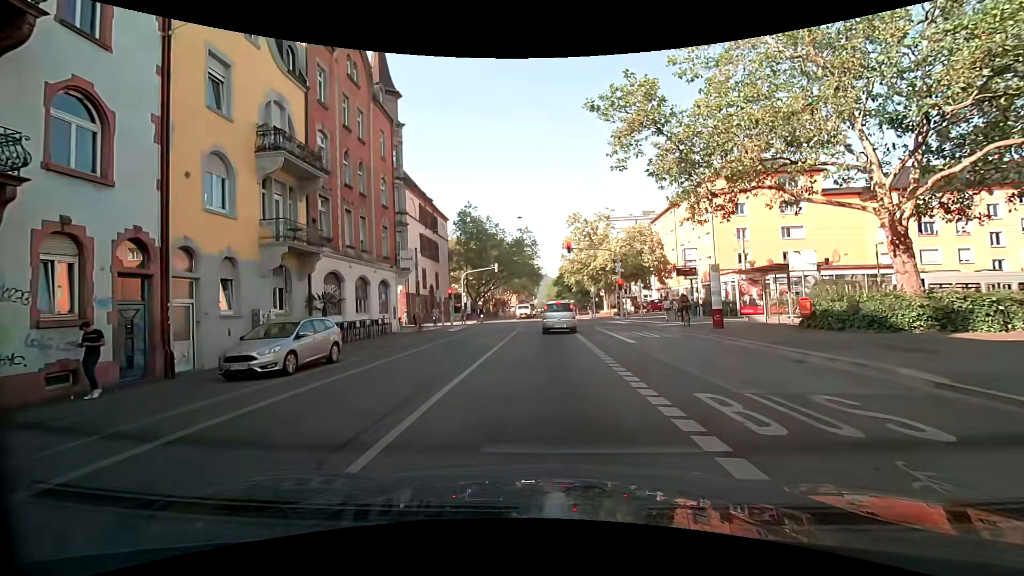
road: secondary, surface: asphalt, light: Day
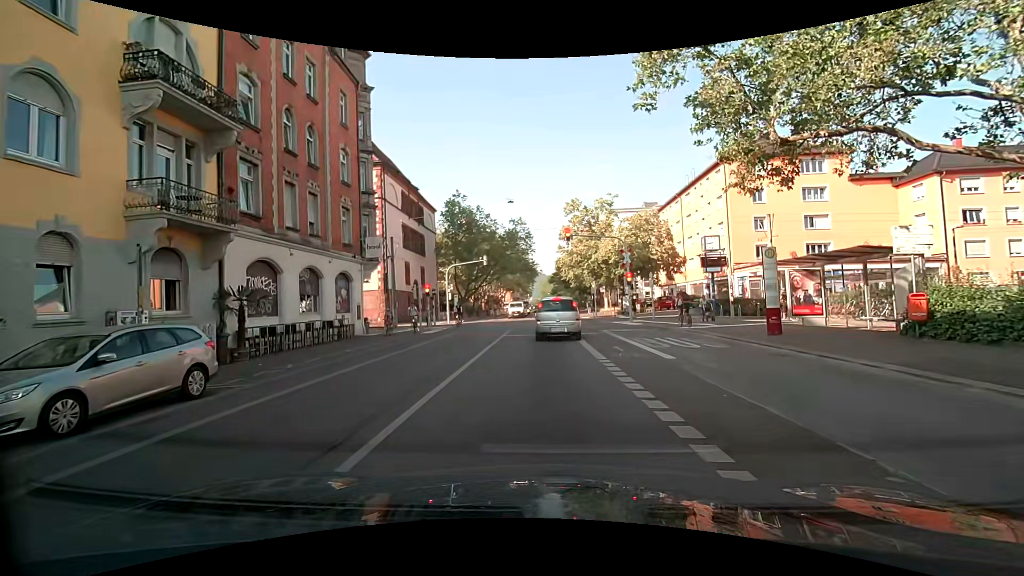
(0.0, +5.9) m; +2°
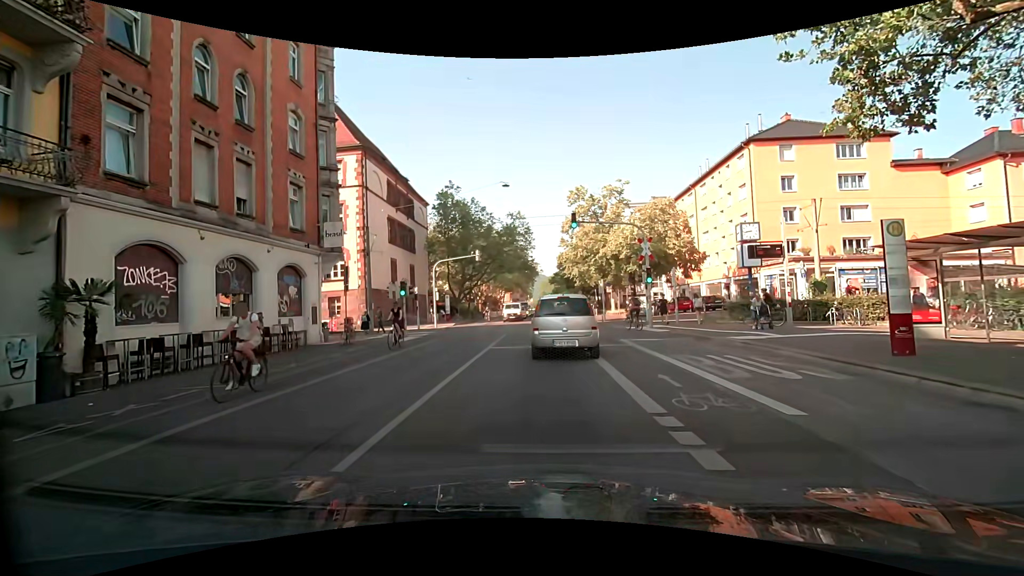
(-0.2, +5.9) m; +1°
